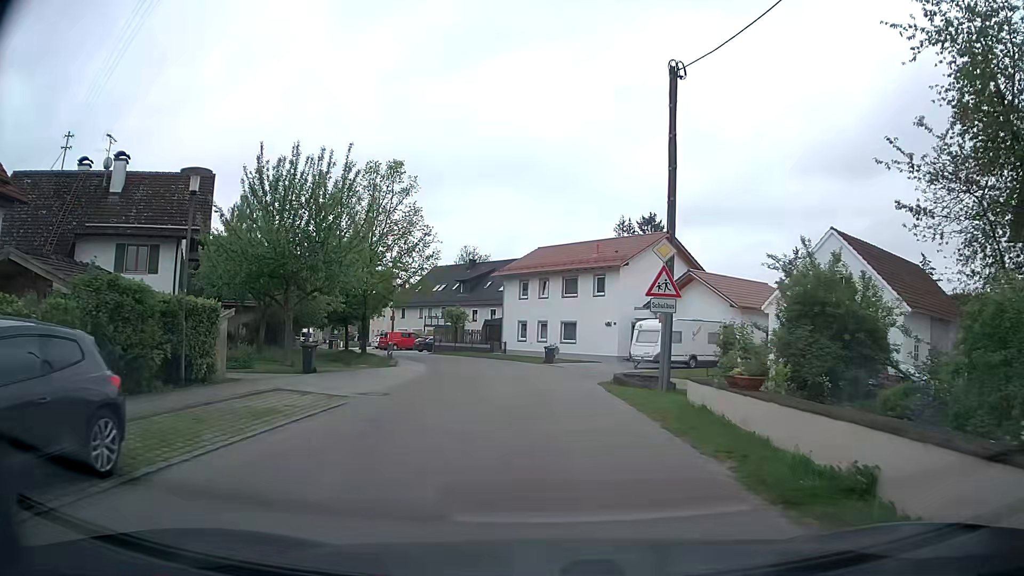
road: residential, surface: asphalt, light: Day
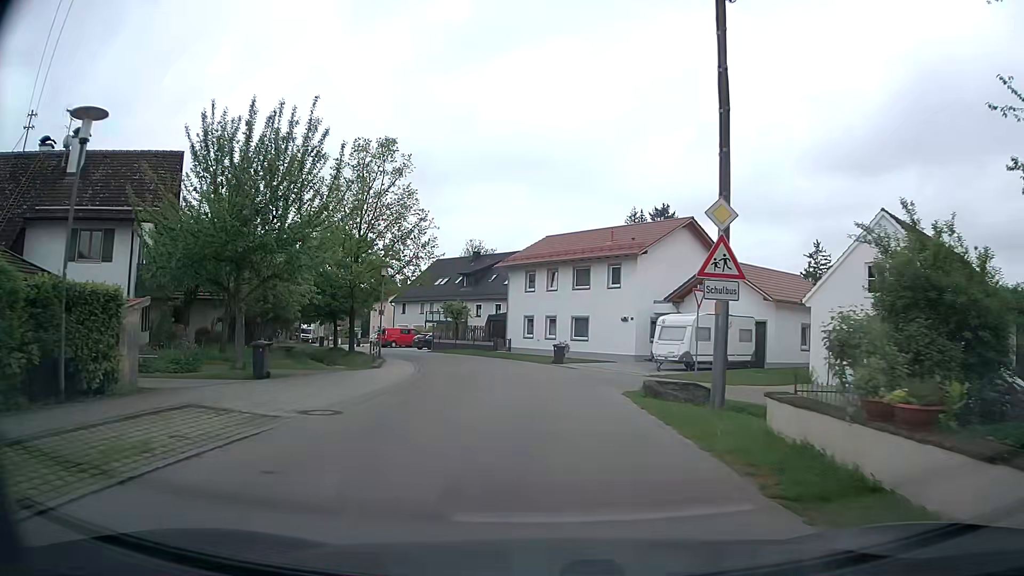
(0.0, +4.4) m; -1°
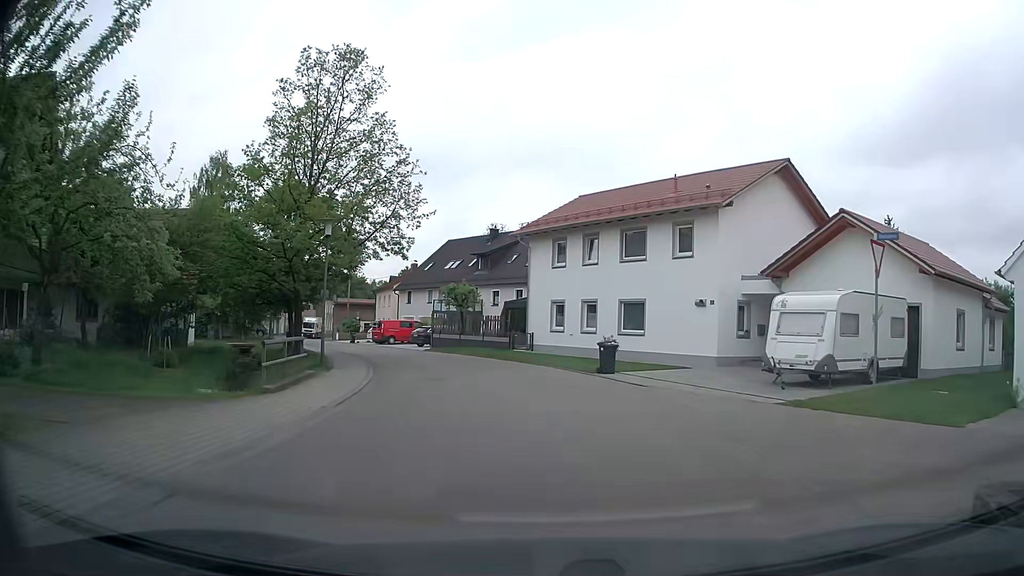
(-0.2, +12.1) m; -2°
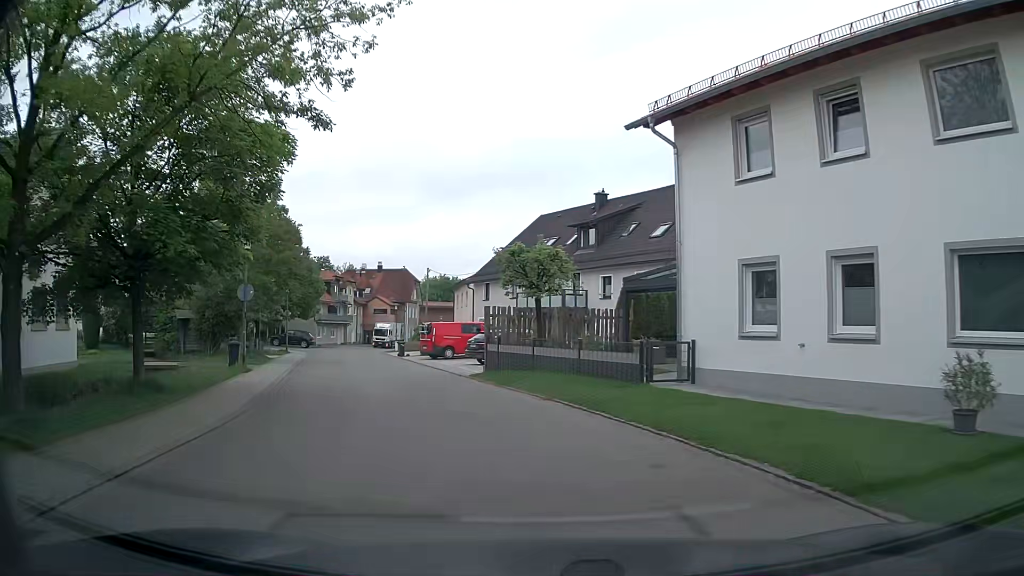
(-1.0, +19.1) m; -10°
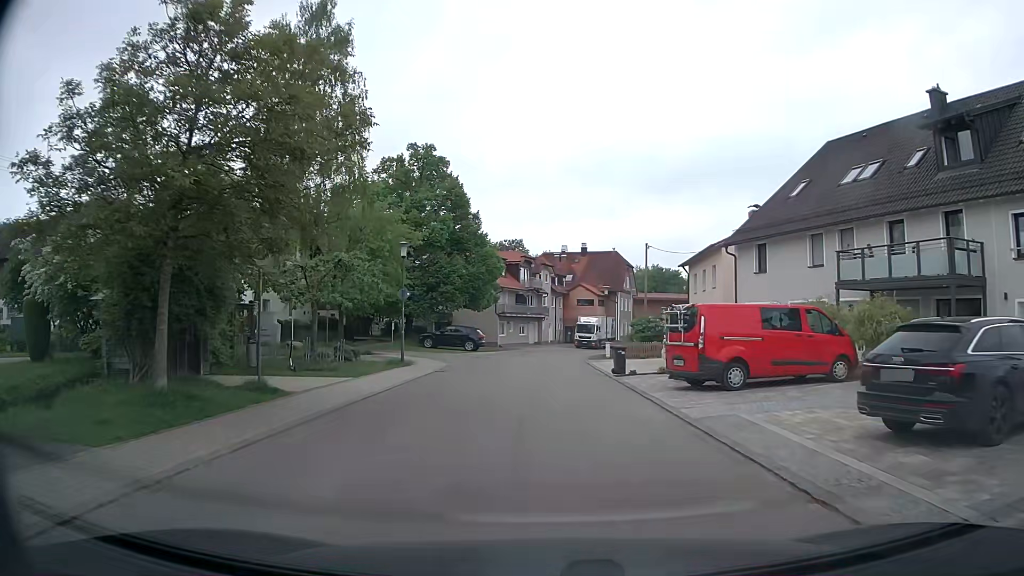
(-4.1, +20.5) m; -17°
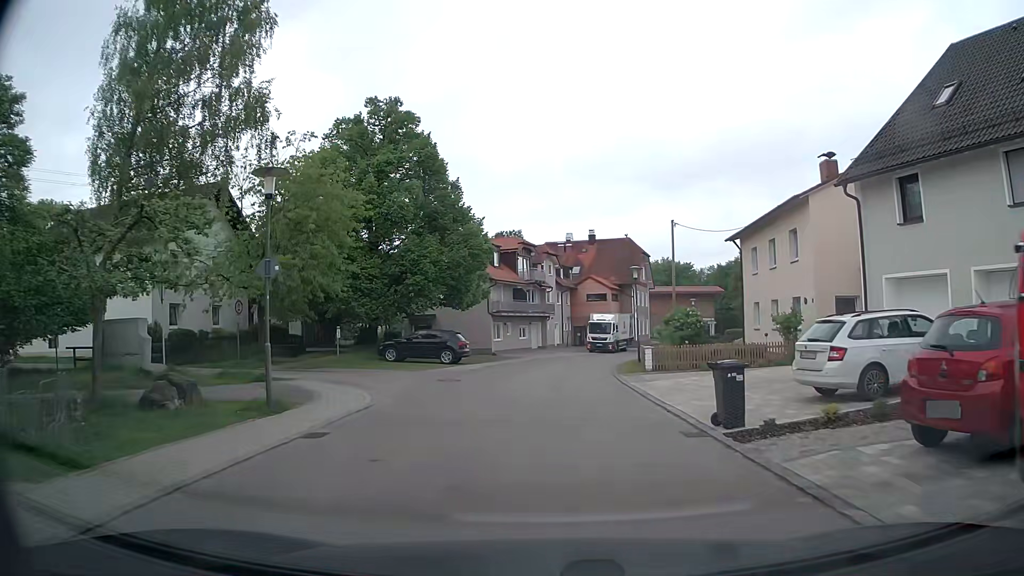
(-0.1, +12.7) m; 0°
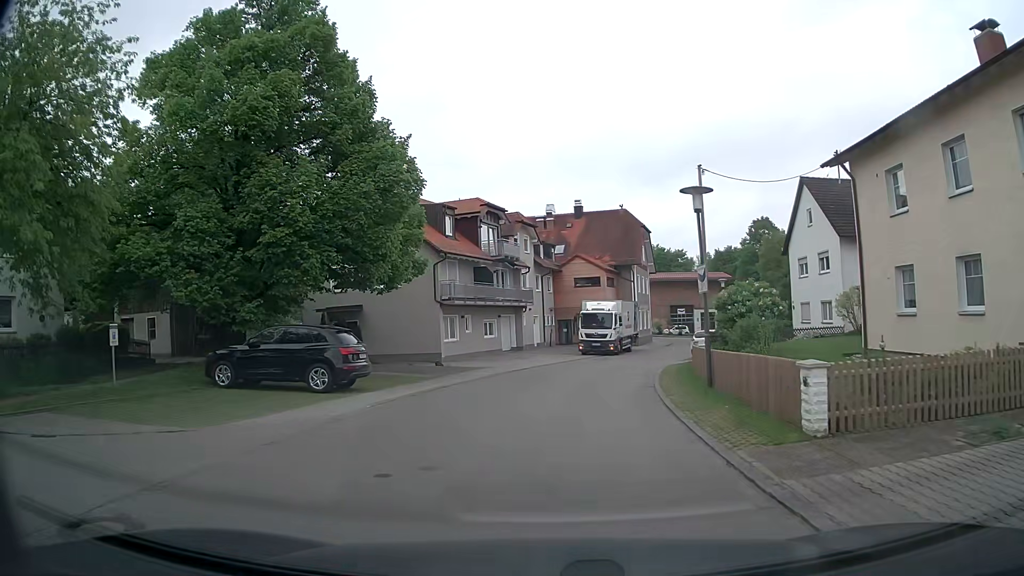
(+0.2, +16.4) m; +1°
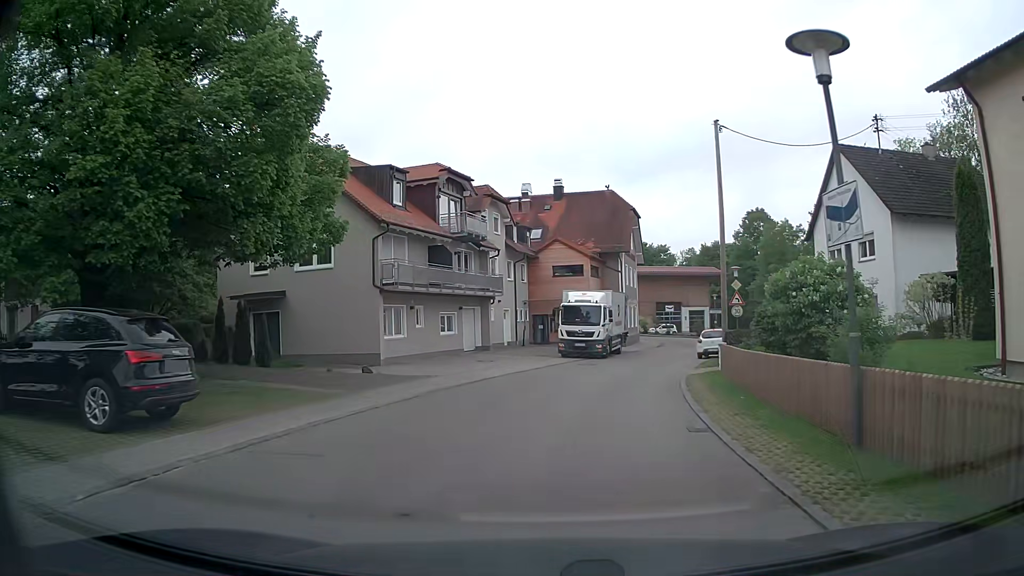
(+0.2, +8.2) m; +3°
(0, +10) (+2, +20) (+4, +30) (+7, +39) (+11, +48) (+13, +58) (+13, +68) (+9, +77) (+5, +86) (+3, +96) m
